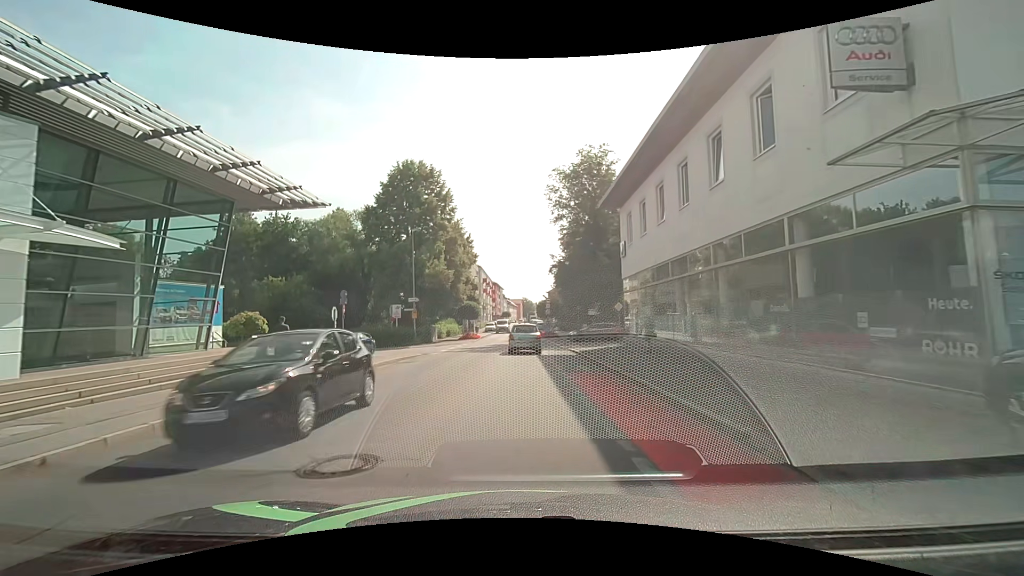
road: tertiary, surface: asphalt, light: Day
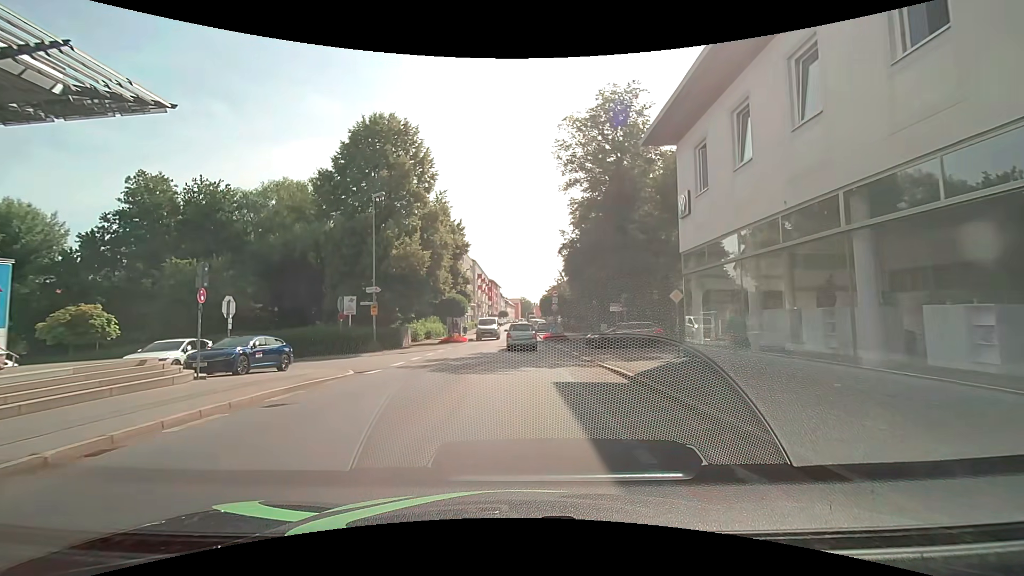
(0.0, +11.6) m; 0°
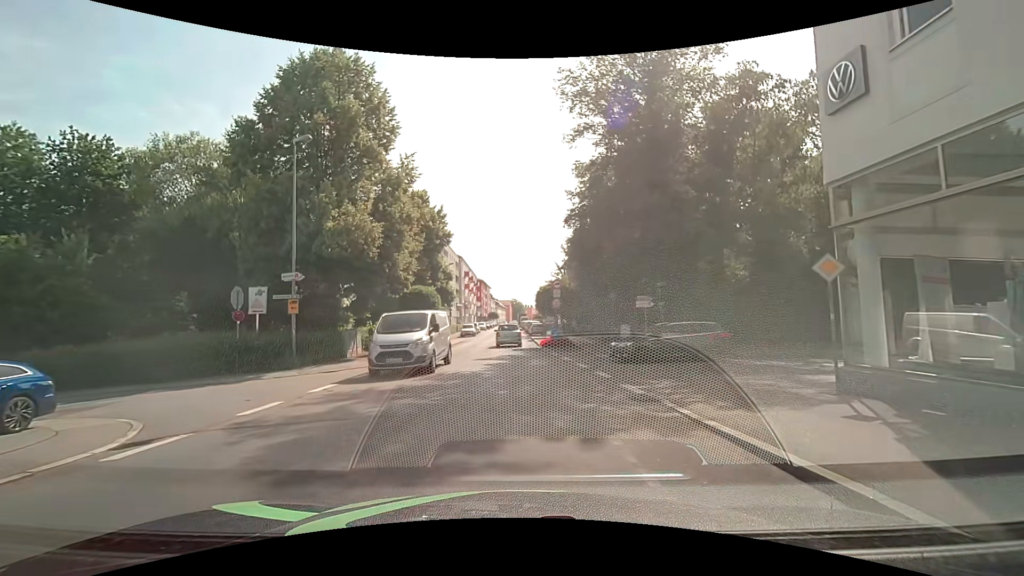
(+0.1, +10.2) m; +1°
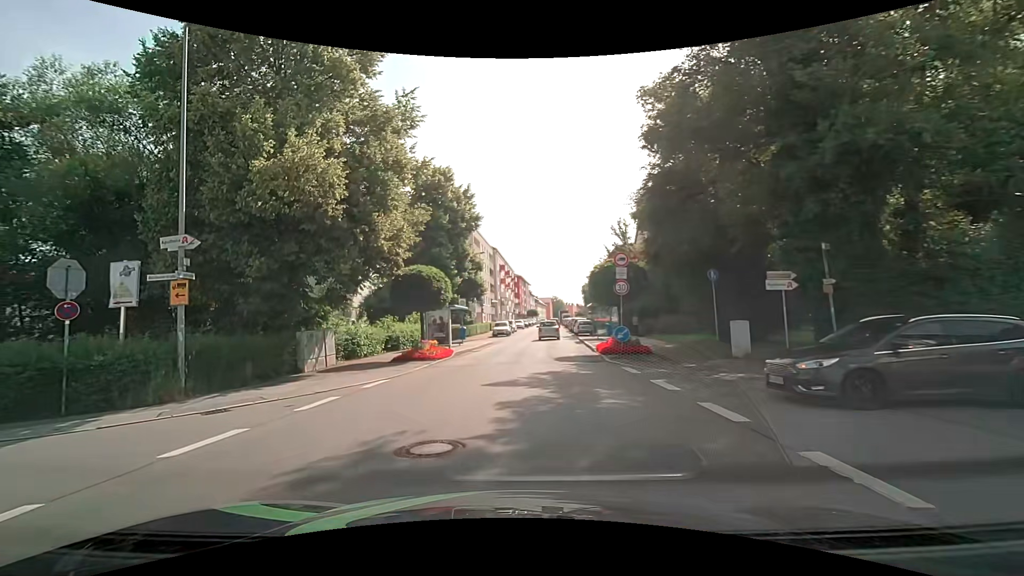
(-0.1, +9.6) m; -3°
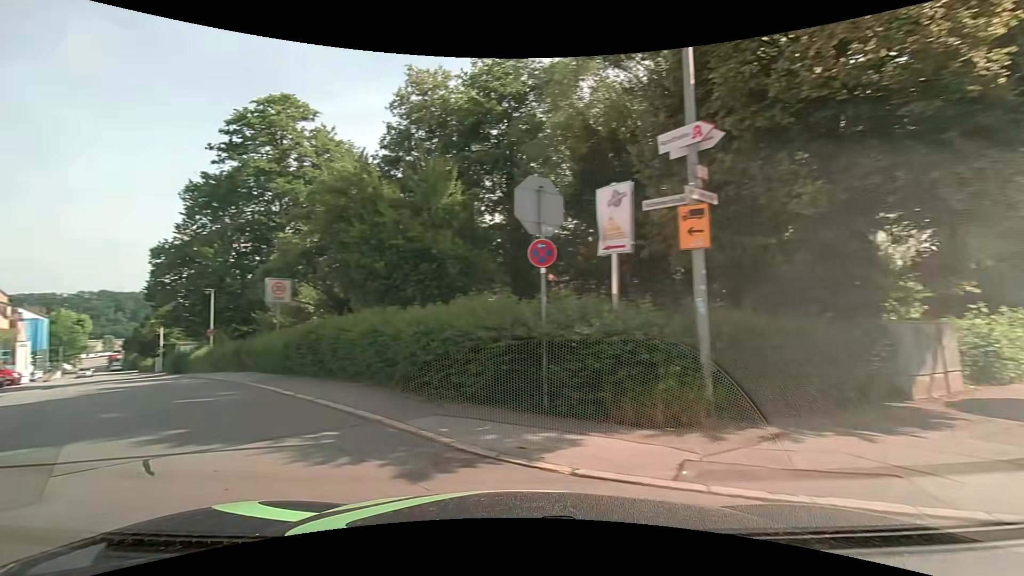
(-3.3, +7.1) m; -54°
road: residential
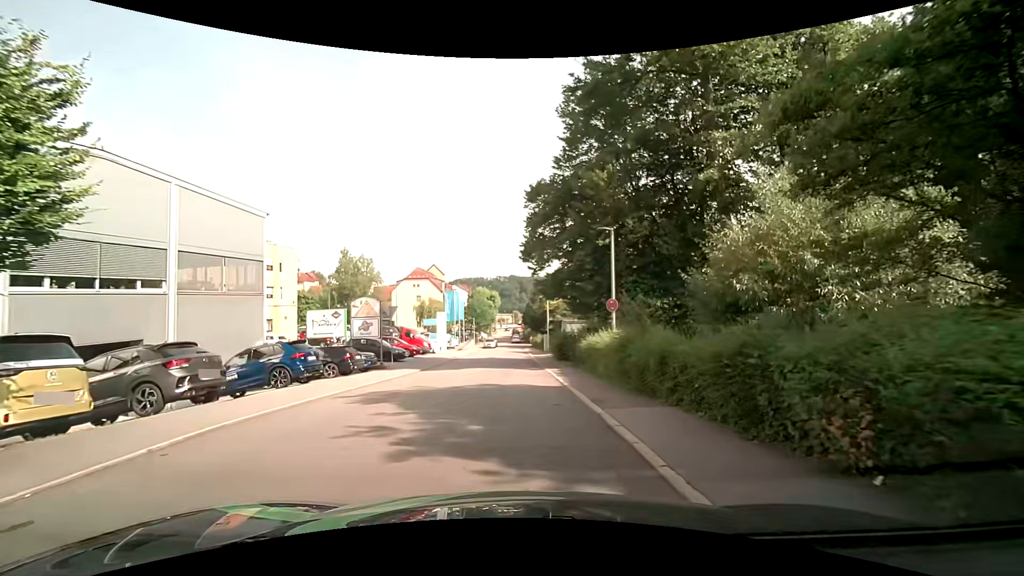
(-8.9, +15.6) m; -39°
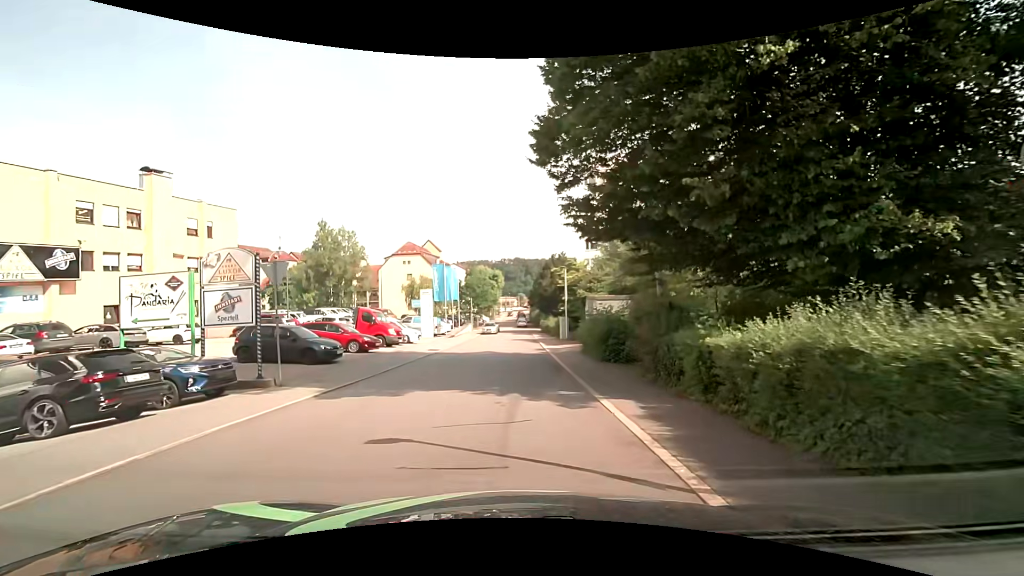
(-0.2, +13.3) m; -2°
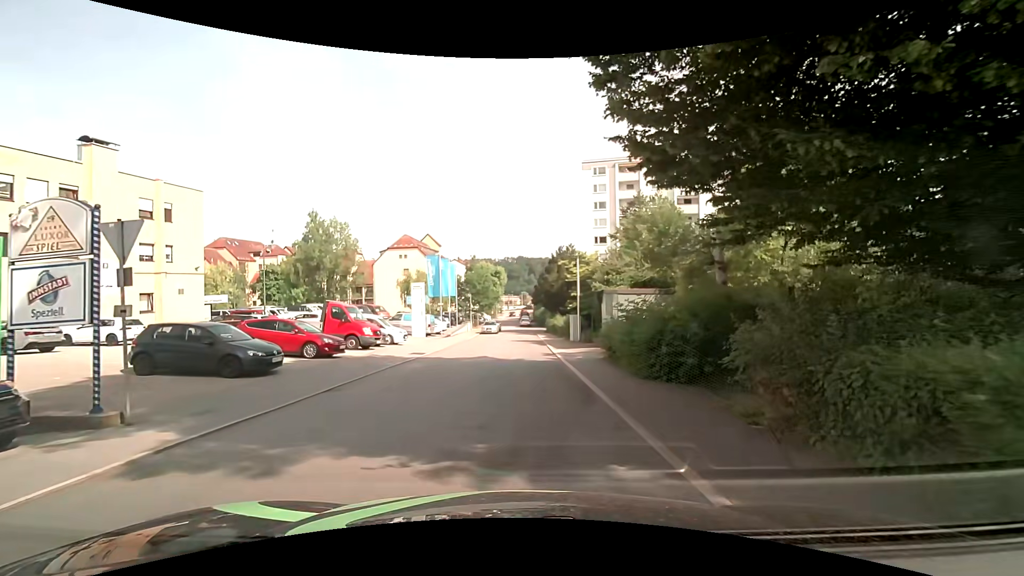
(0.0, +5.4) m; 0°
